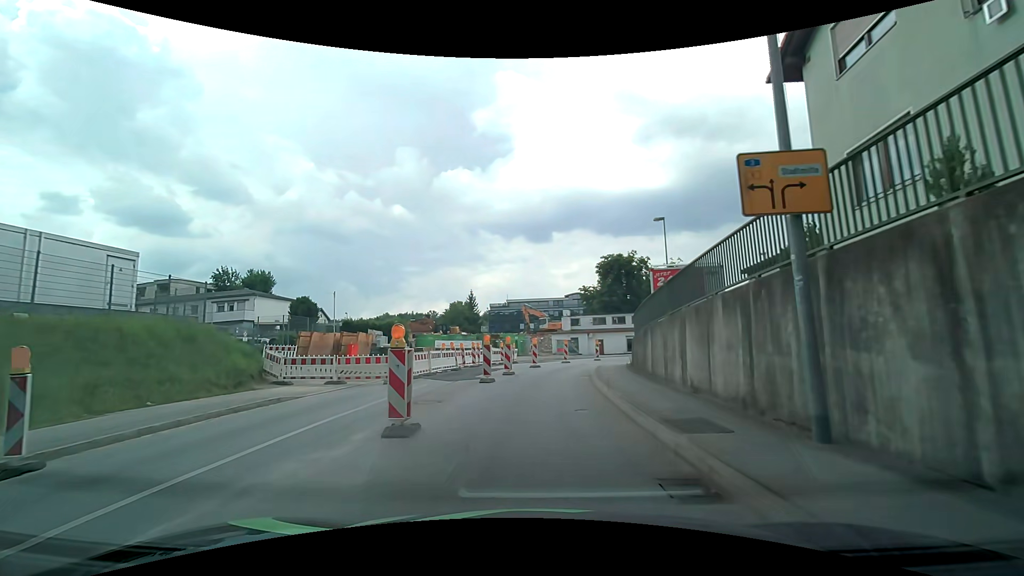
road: tertiary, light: Day
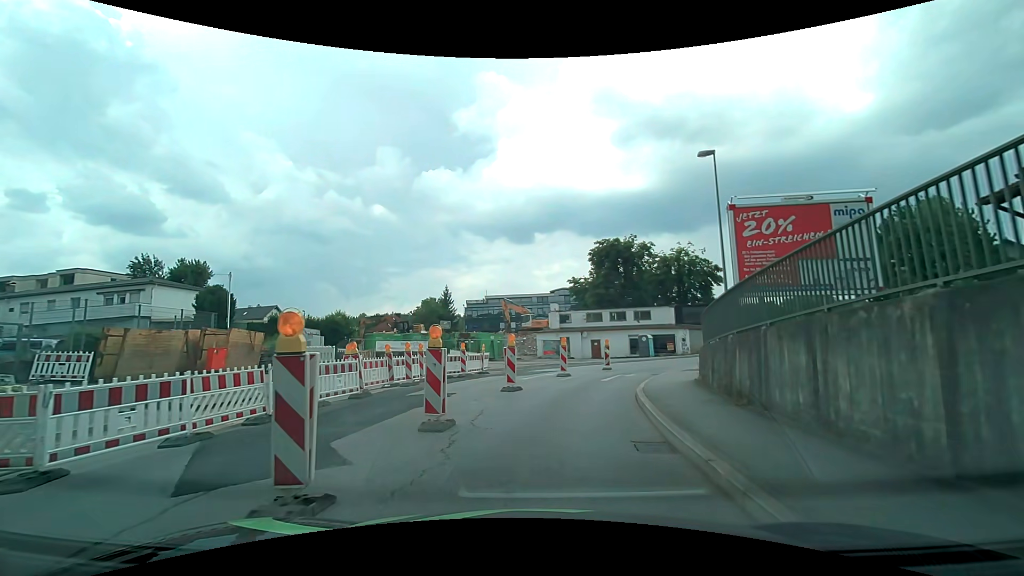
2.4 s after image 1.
(+0.7, +13.1) m; +5°
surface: asphalt
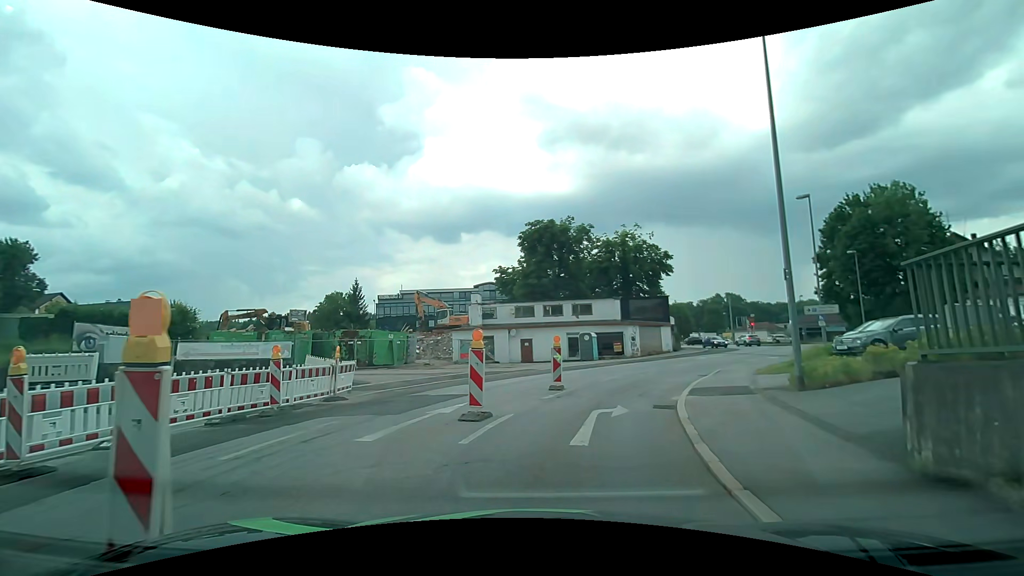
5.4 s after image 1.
(+0.7, +11.7) m; +9°
(+1, +10) (+4, +20) (+8, +28) (+15, +36) (+22, +43) (+28, +51) (+33, +60) (+37, +69) (+42, +77) (+49, +85) m
